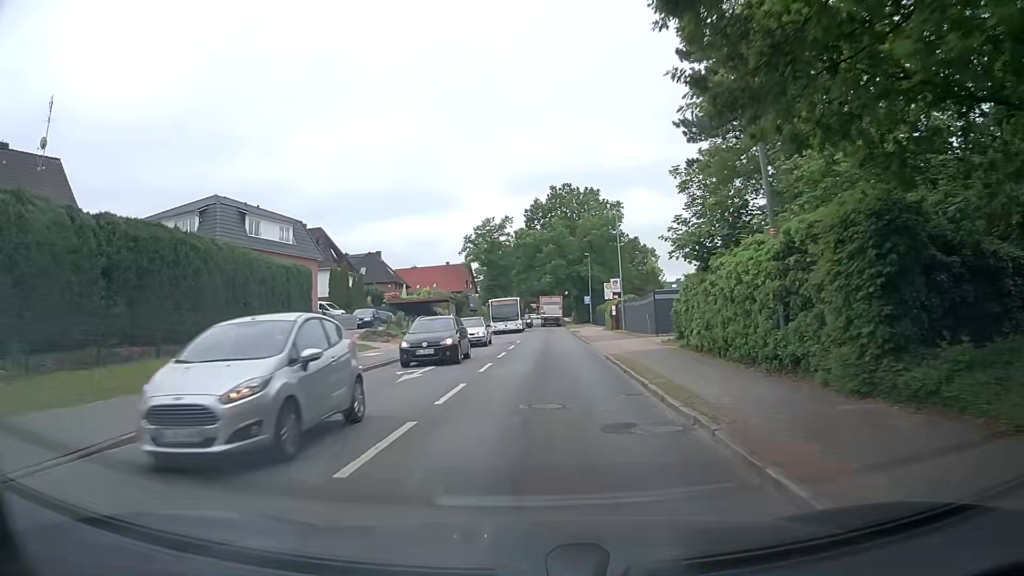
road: tertiary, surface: asphalt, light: Day
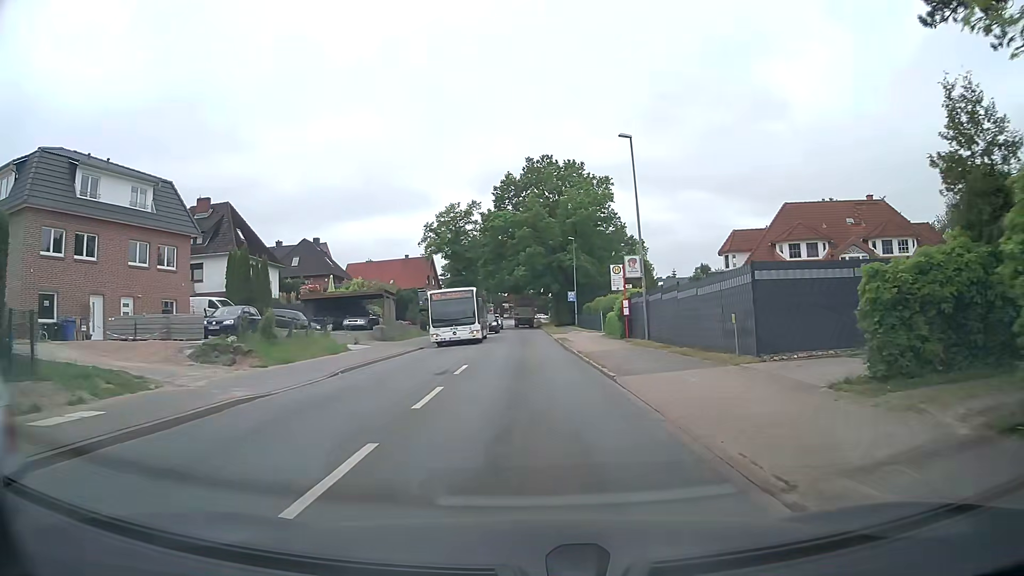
(+0.4, +17.9) m; +2°
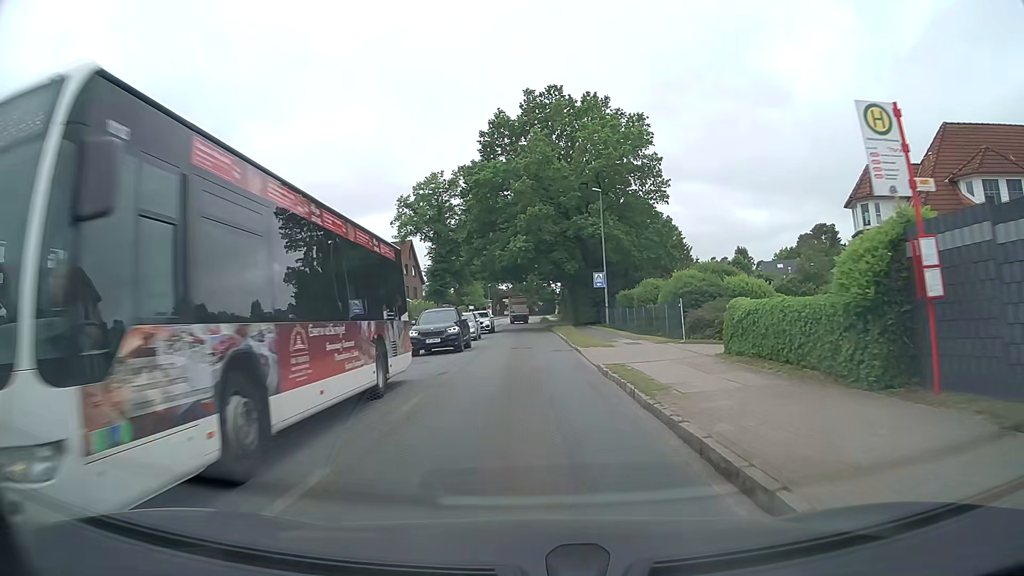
(-0.2, +24.0) m; 0°
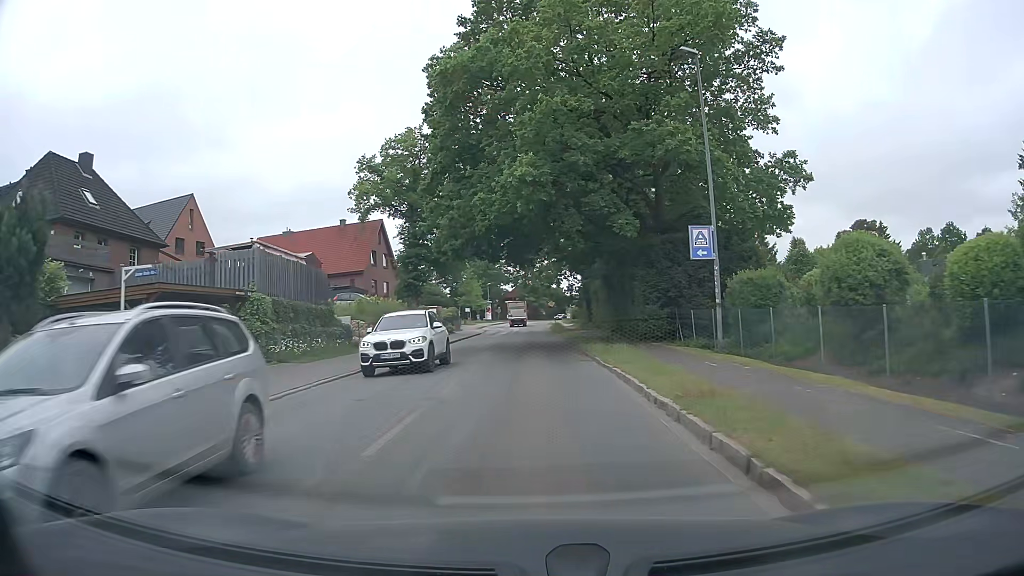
(-0.3, +24.0) m; -1°
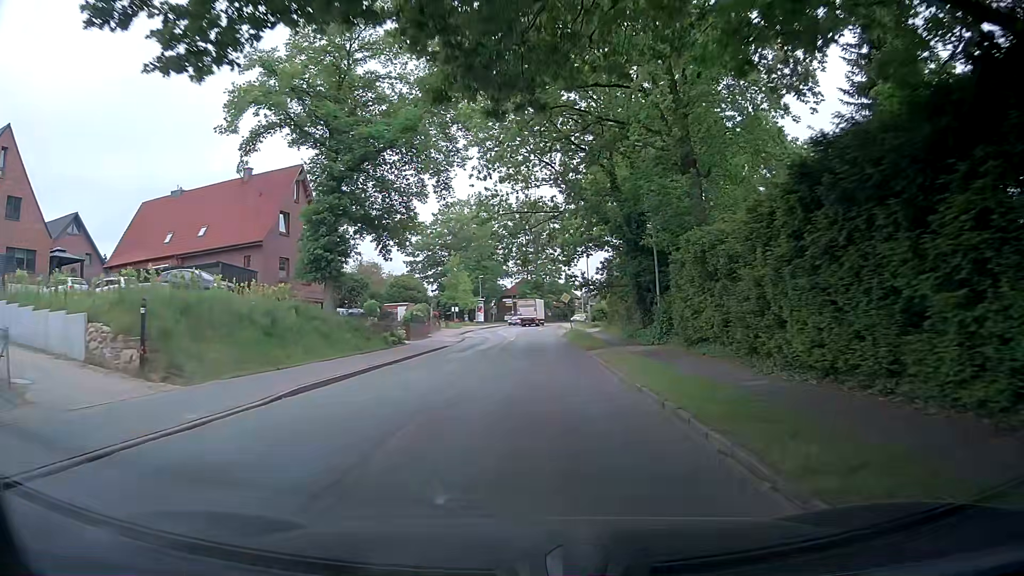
(+0.1, +28.1) m; -1°
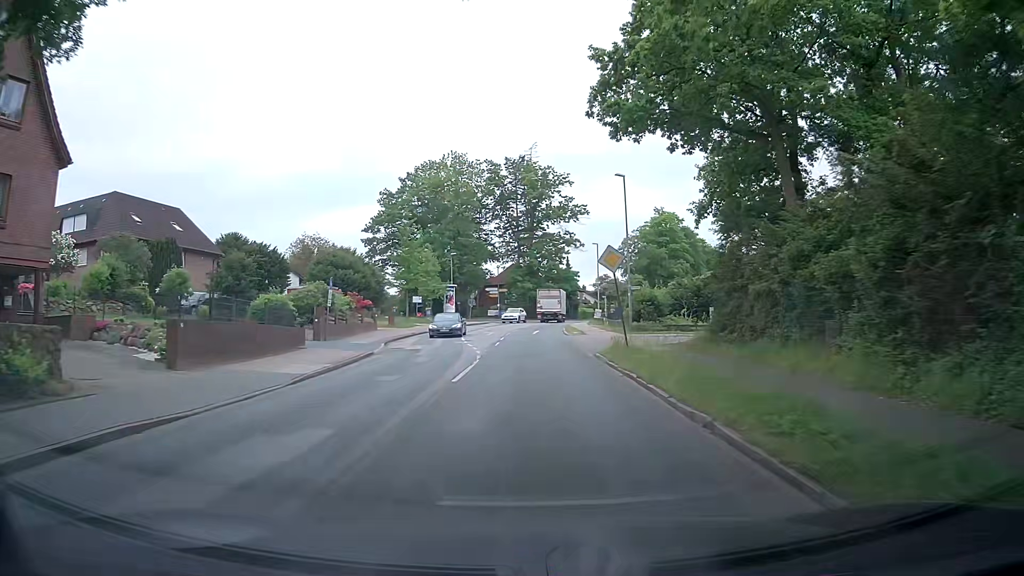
(+0.3, +31.2) m; +2°
